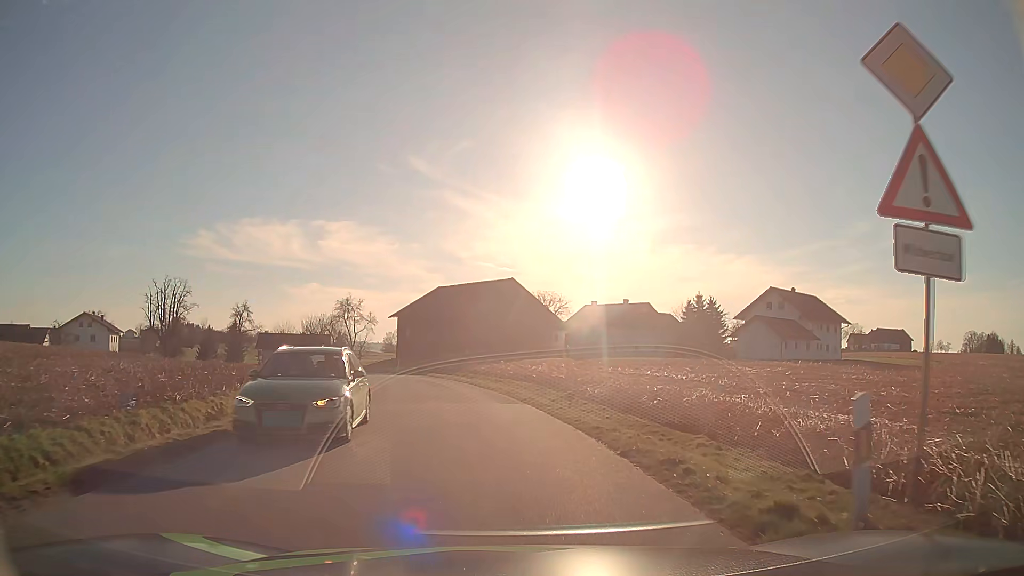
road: tertiary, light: Day
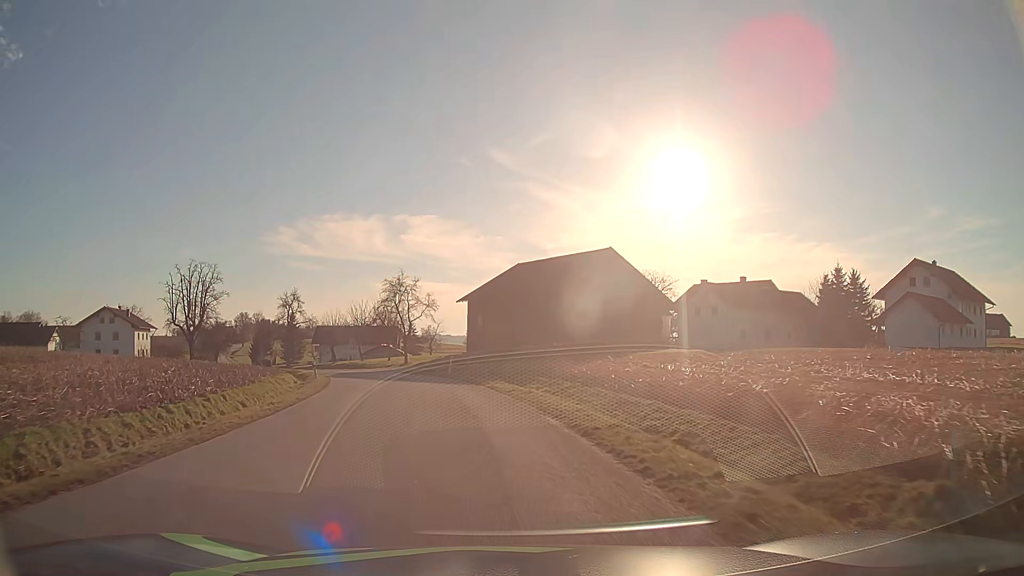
(-0.9, +19.1) m; -7°
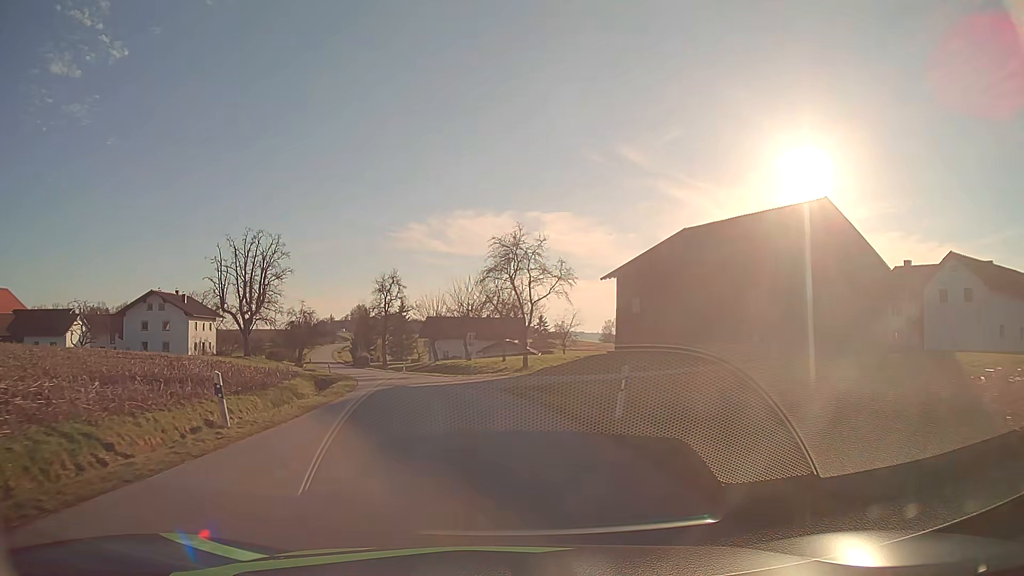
(-2.3, +23.4) m; -12°
